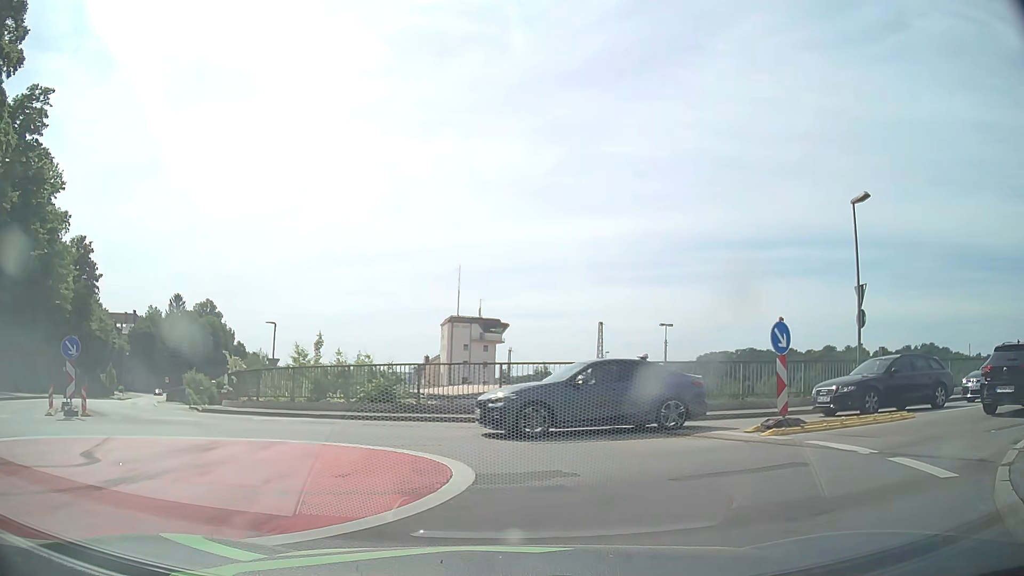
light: Day
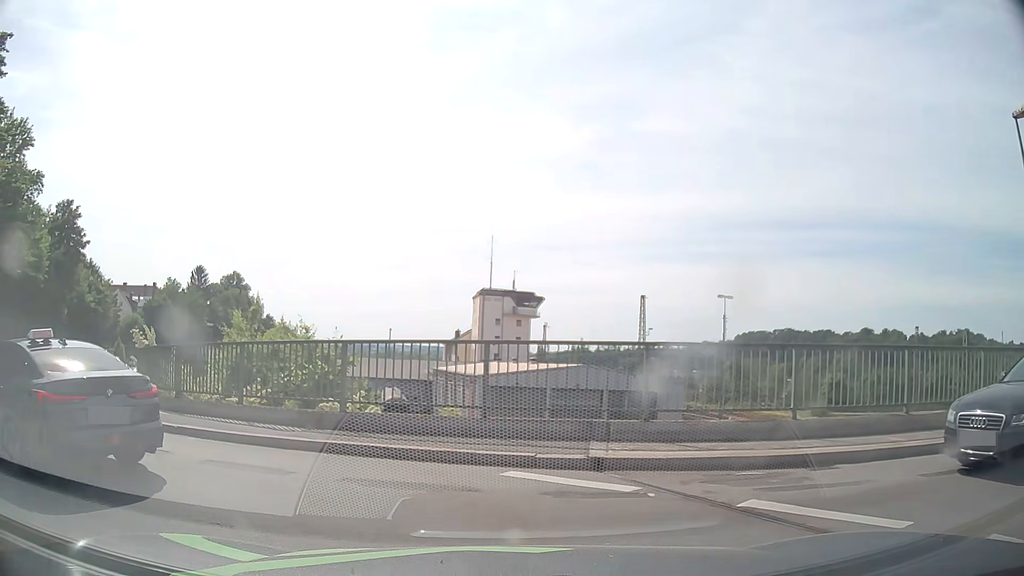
(+0.9, +8.1) m; -1°
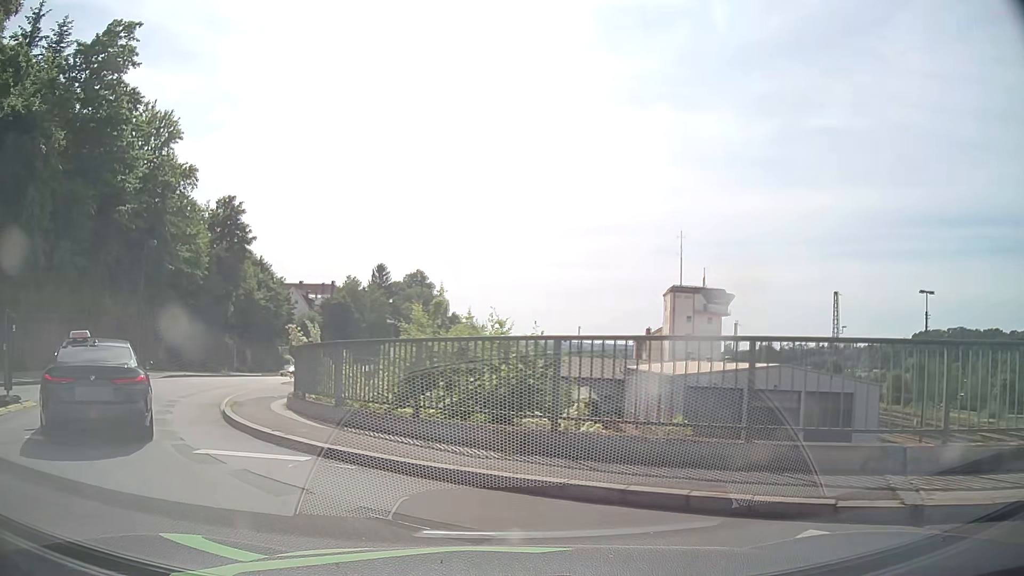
(-0.3, +2.6) m; -16°
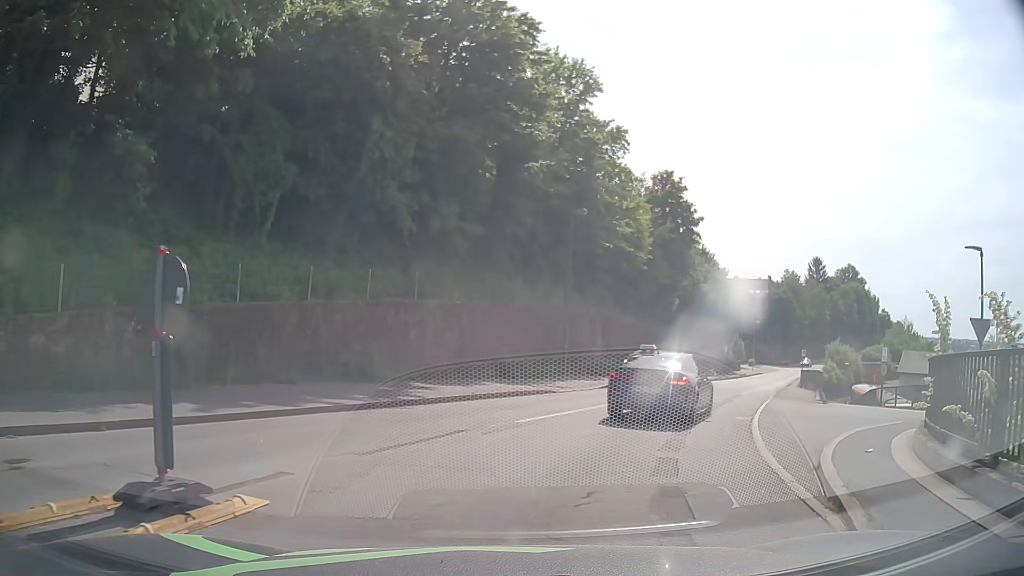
(-4.5, +9.3) m; -36°
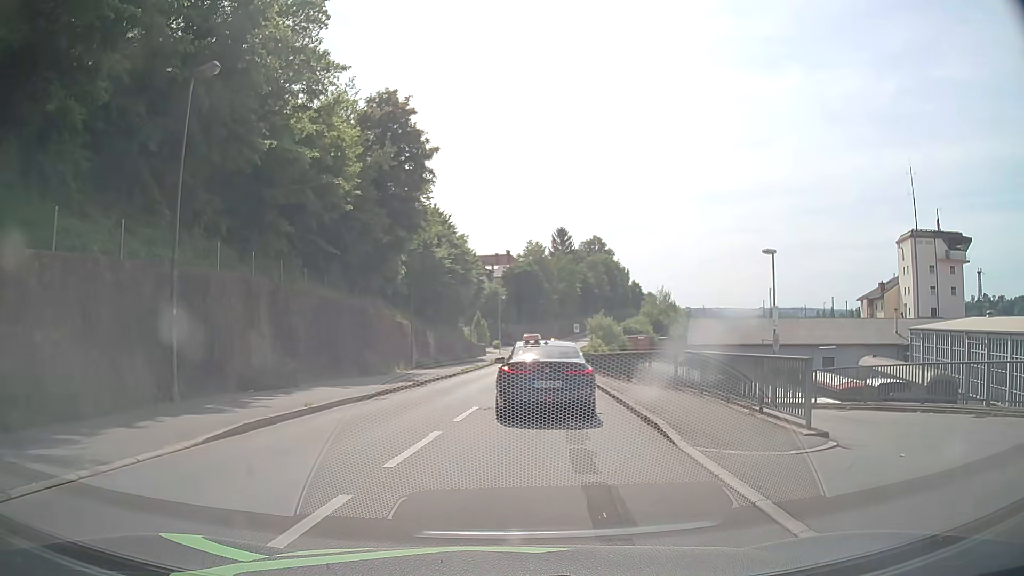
(+3.5, +16.3) m; +22°
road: residential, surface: asphalt
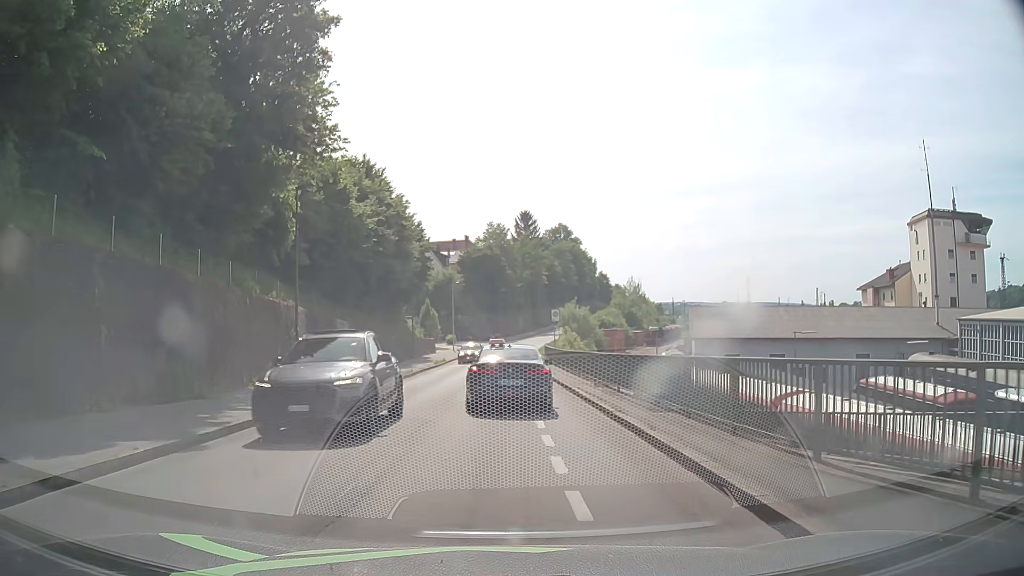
(+0.8, +16.7) m; +4°
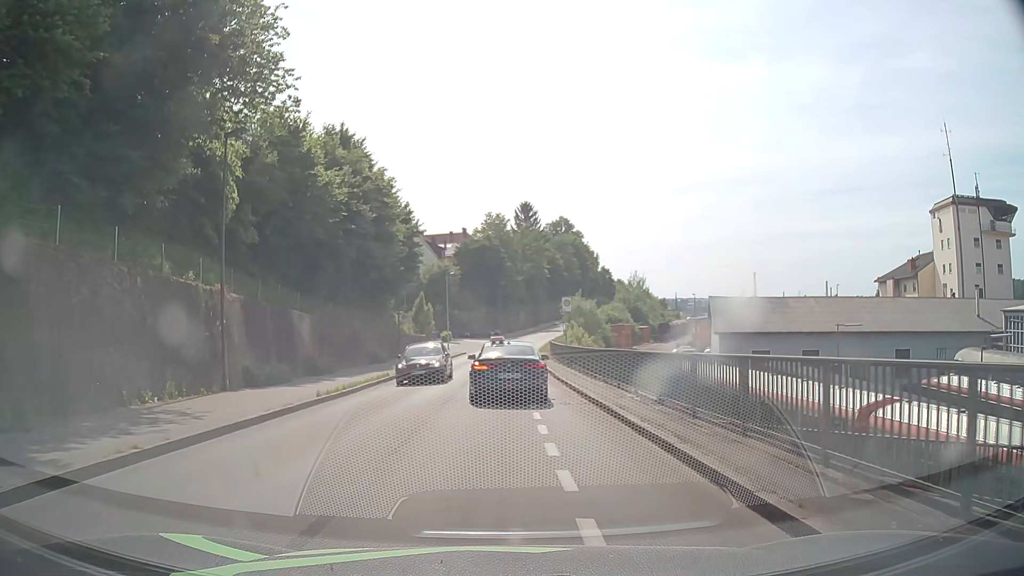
(0.0, +7.4) m; 0°
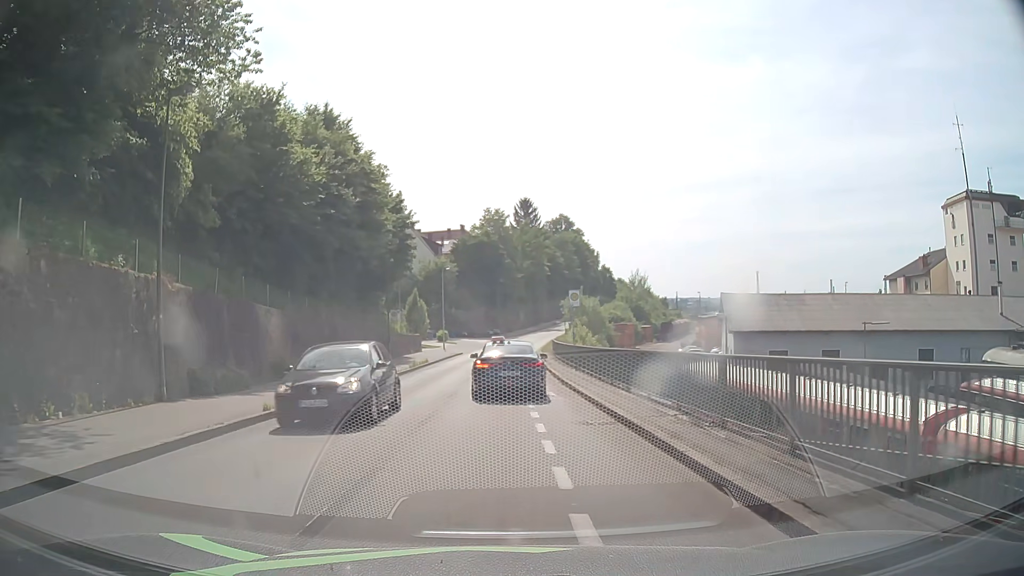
(0.0, +3.9) m; 0°
(0, +10) (0, +20) (0, +30) (0, +40) (0, +50) (+1, +60) (+2, +70) (+3, +80) (+4, +90) (+6, +100) m
